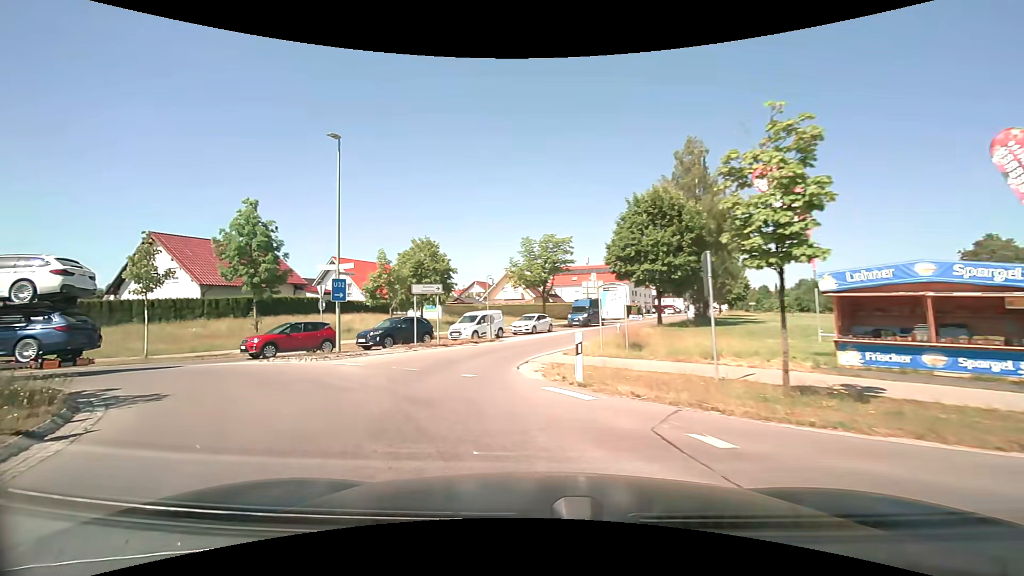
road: motorway_link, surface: asphalt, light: Day
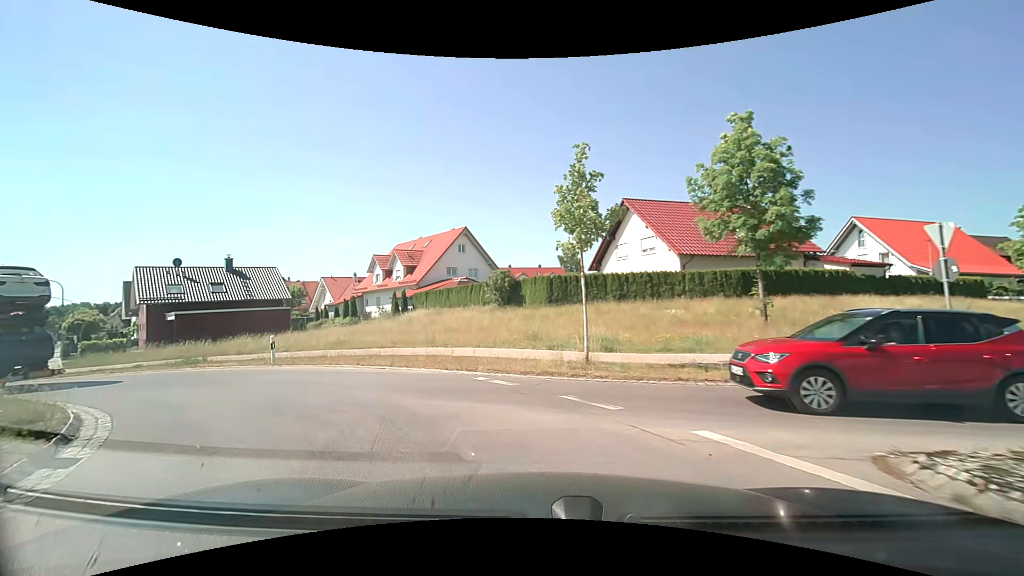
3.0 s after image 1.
(-6.9, +13.5) m; -51°
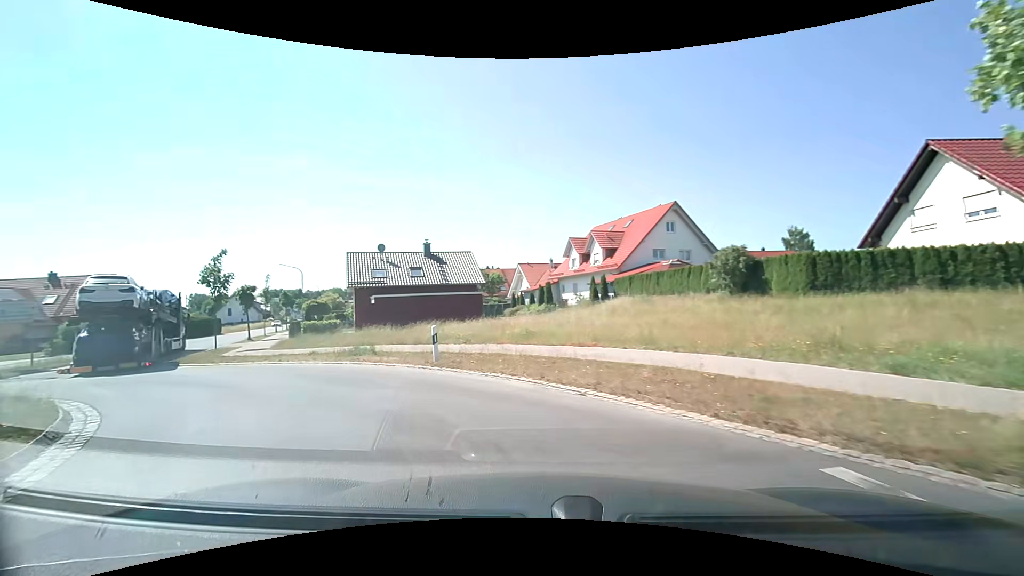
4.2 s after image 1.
(-1.2, +6.4) m; -22°
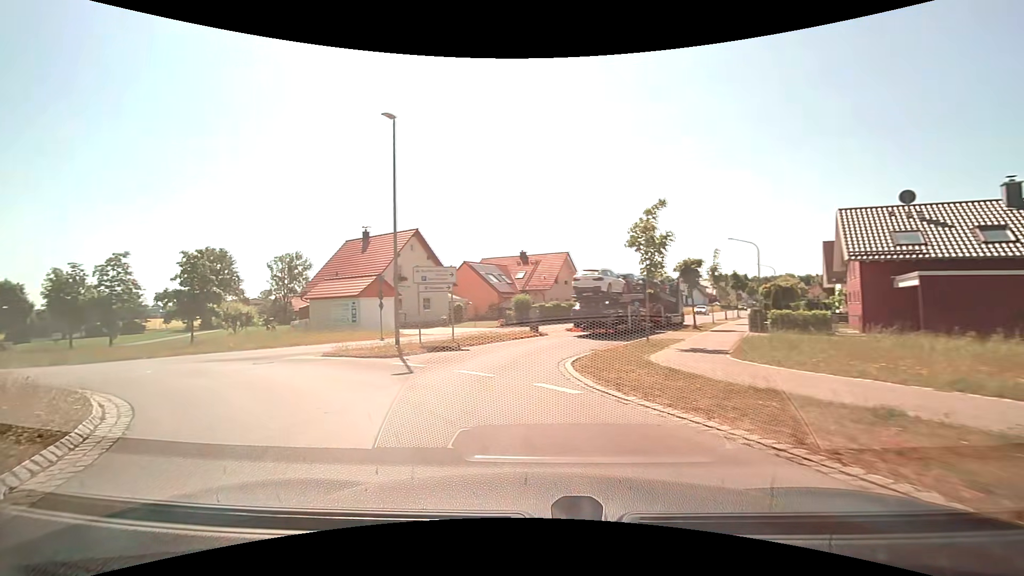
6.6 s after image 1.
(-5.3, +11.9) m; -47°
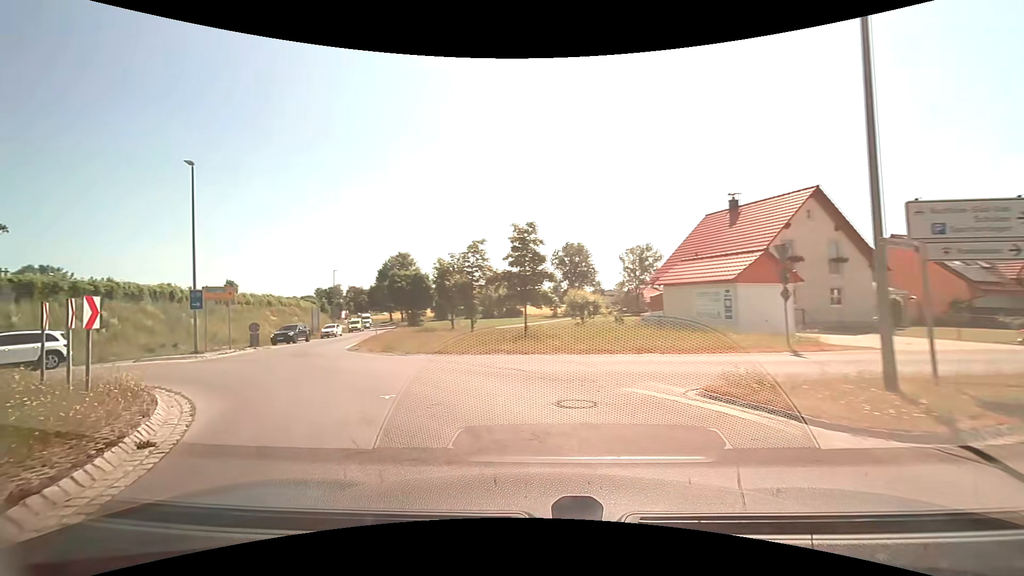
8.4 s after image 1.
(-3.3, +9.6) m; -38°
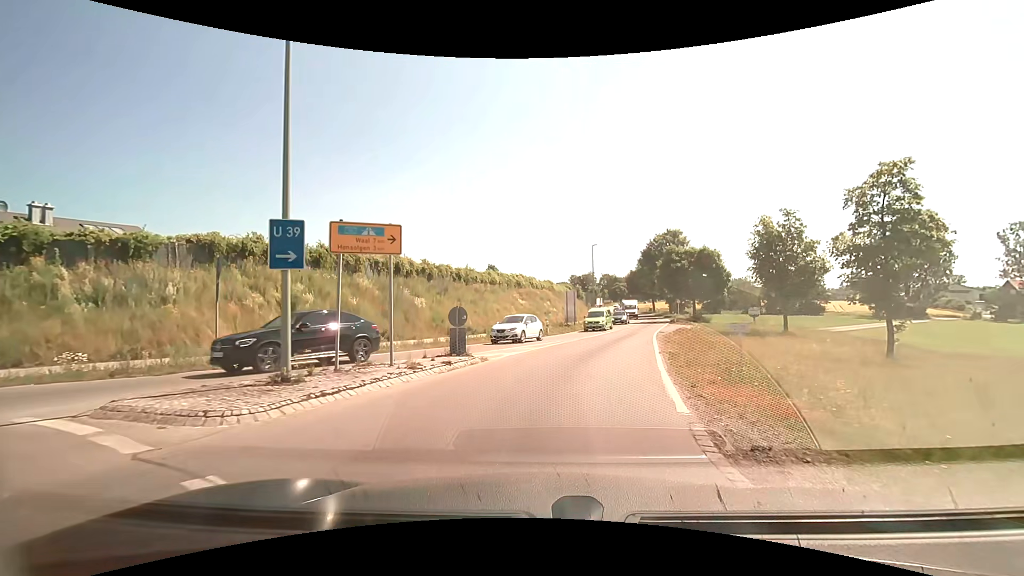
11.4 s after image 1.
(-7.2, +16.9) m; -30°
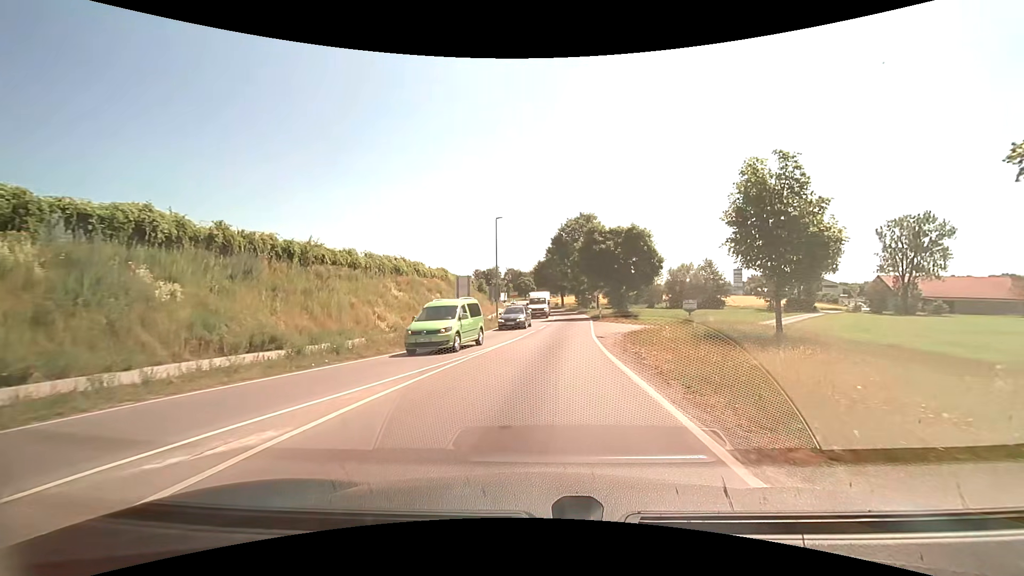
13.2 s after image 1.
(+1.3, +14.3) m; +11°
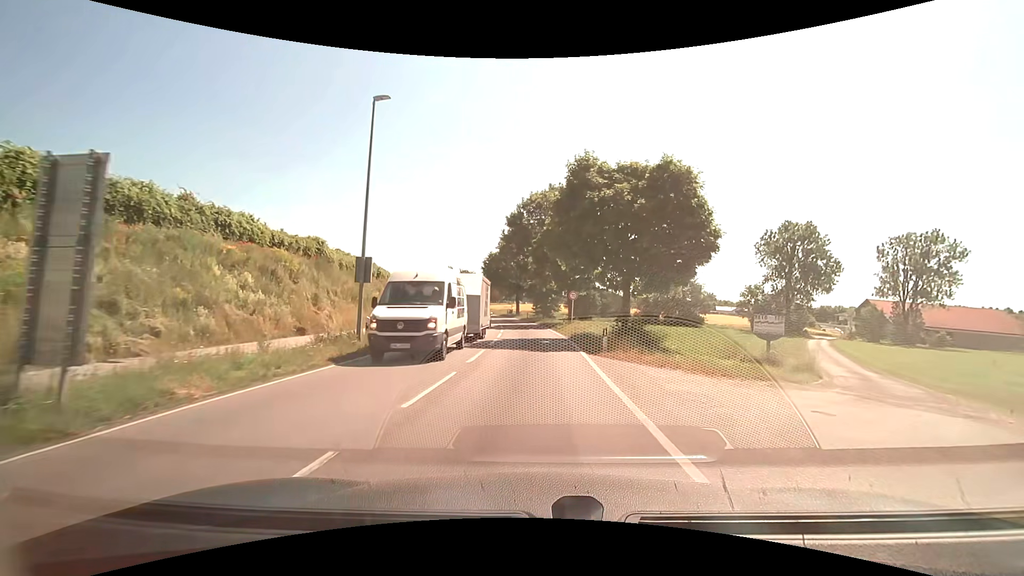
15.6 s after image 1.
(+1.1, +24.2) m; +5°
(0, +10) (0, +20) (0, +30) (-1, +40) (-2, +50) (-4, +60) (-5, +70) (-7, +79) (-9, +89) (-11, +99) m
